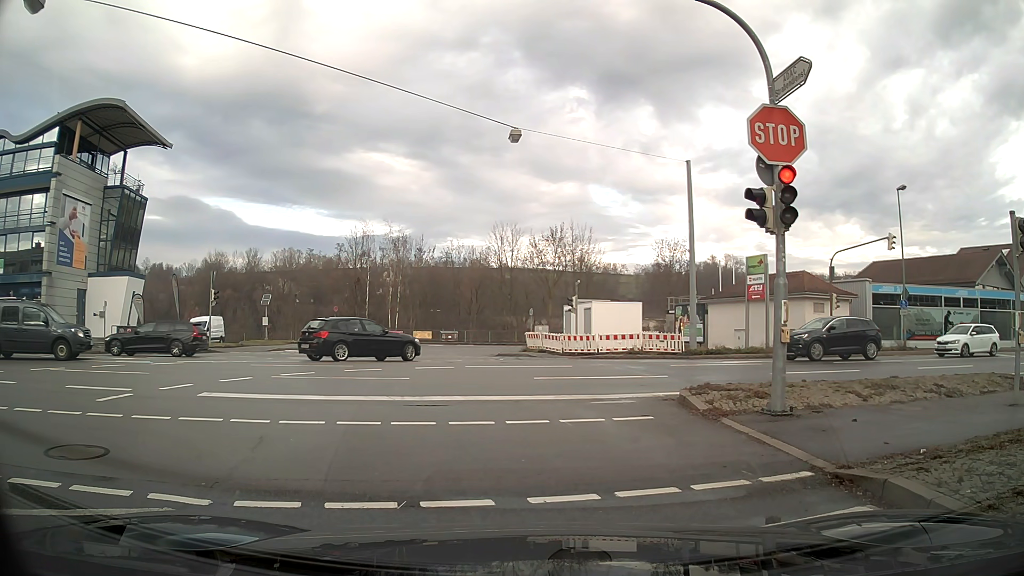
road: tertiary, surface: asphalt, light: Day
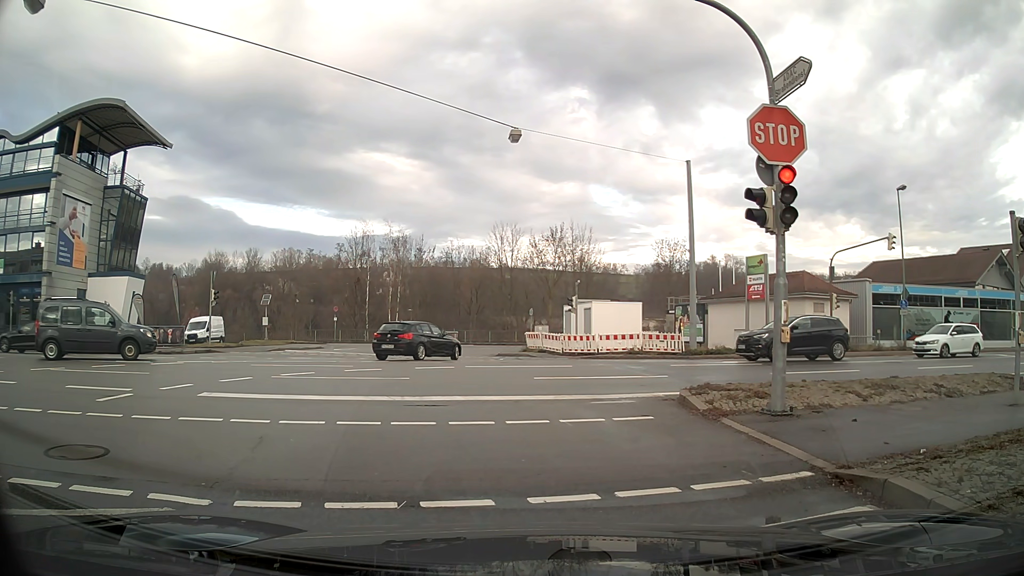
(0.0, 0.0) m; 0°
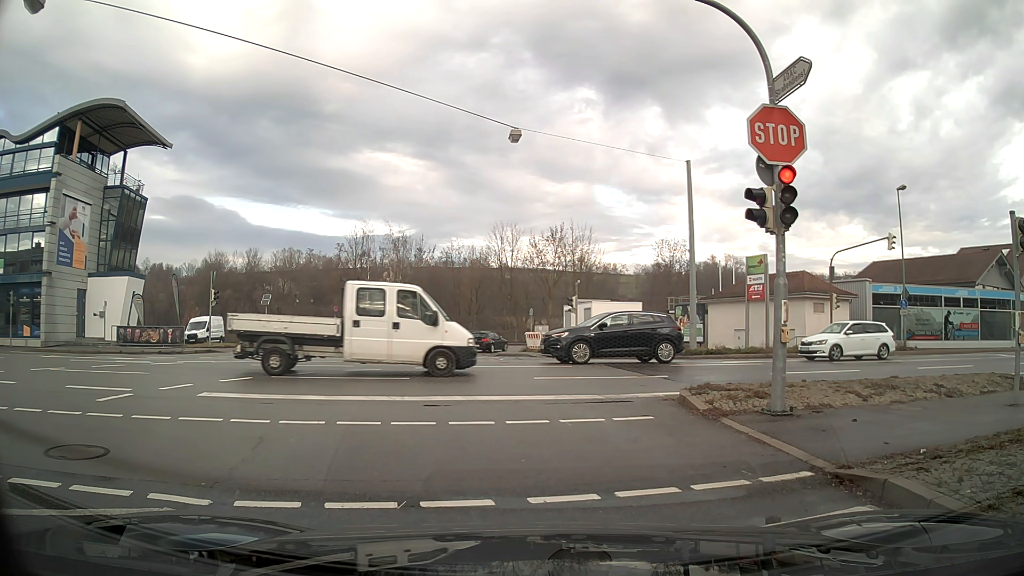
(0.0, 0.0) m; 0°
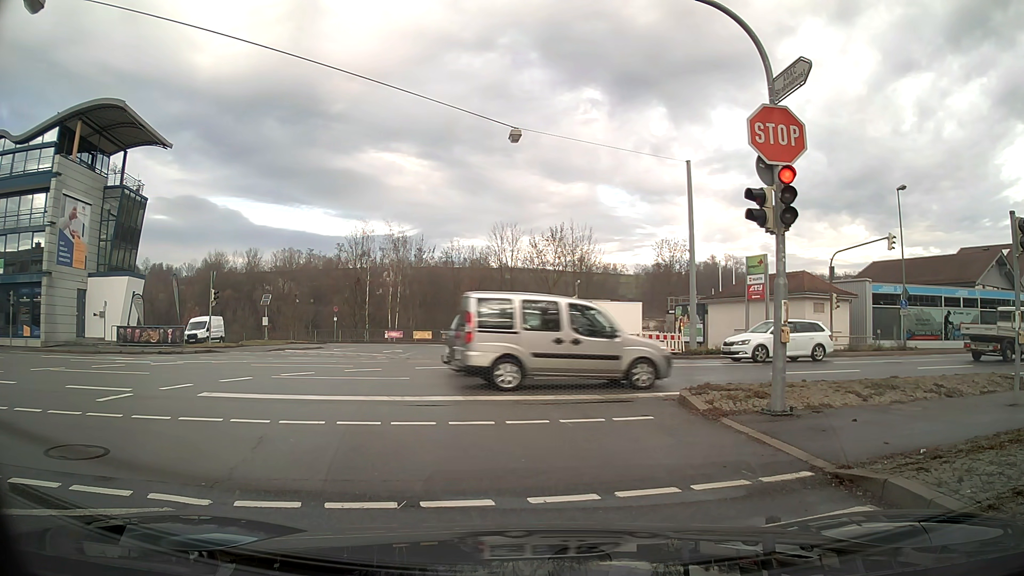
(0.0, 0.0) m; 0°
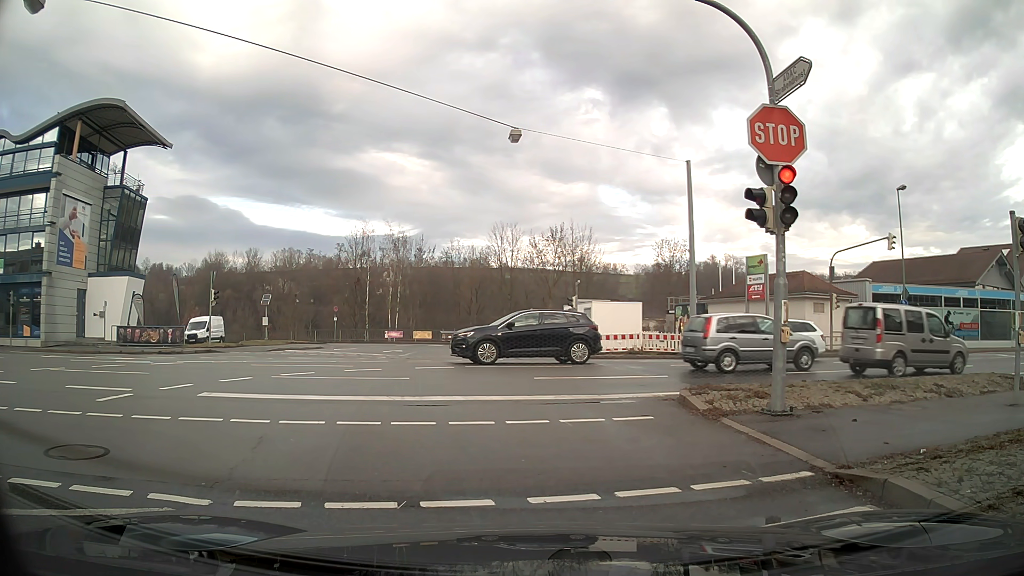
(0.0, 0.0) m; 0°
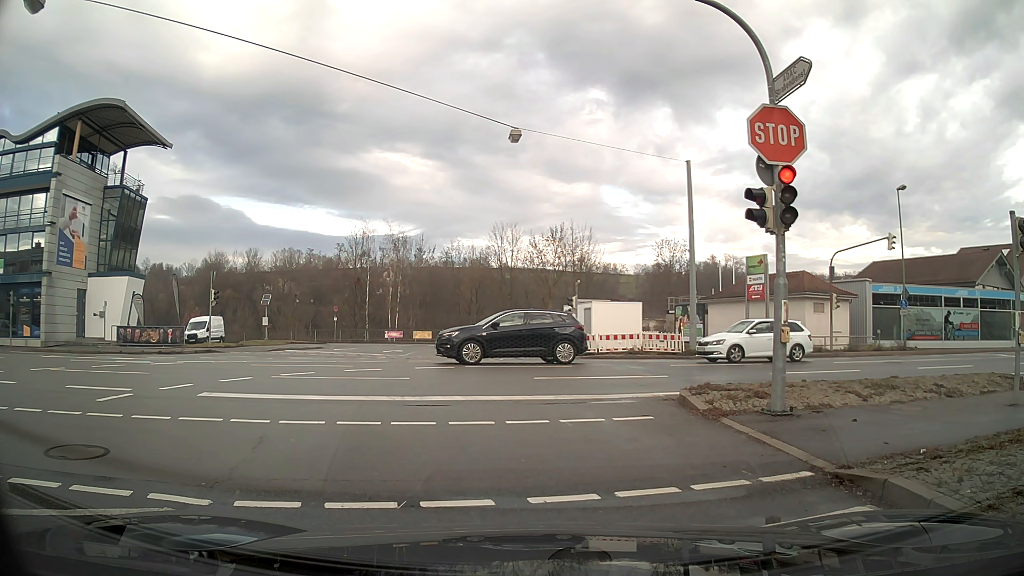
(0.0, 0.0) m; 0°
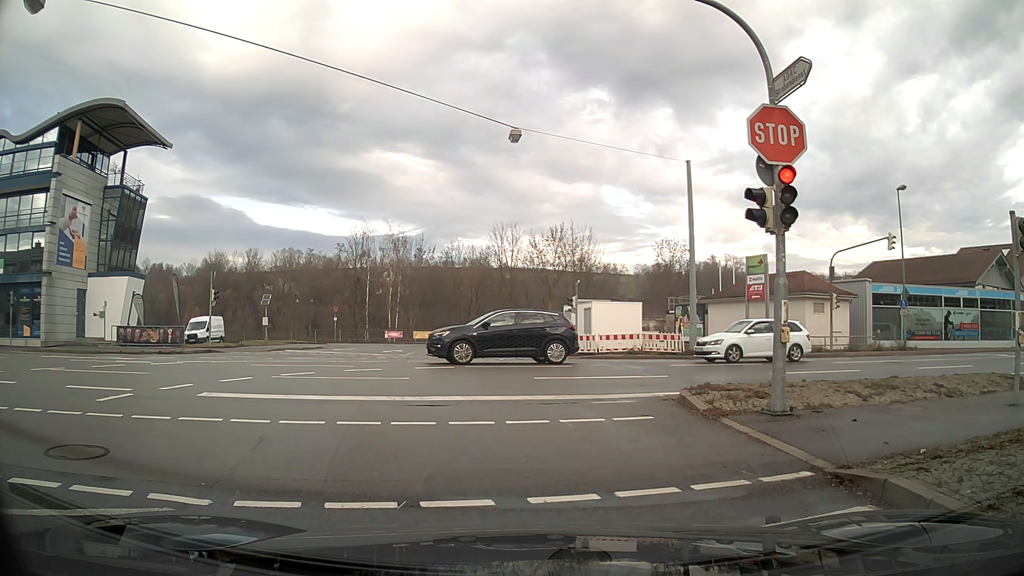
(0.0, 0.0) m; 0°
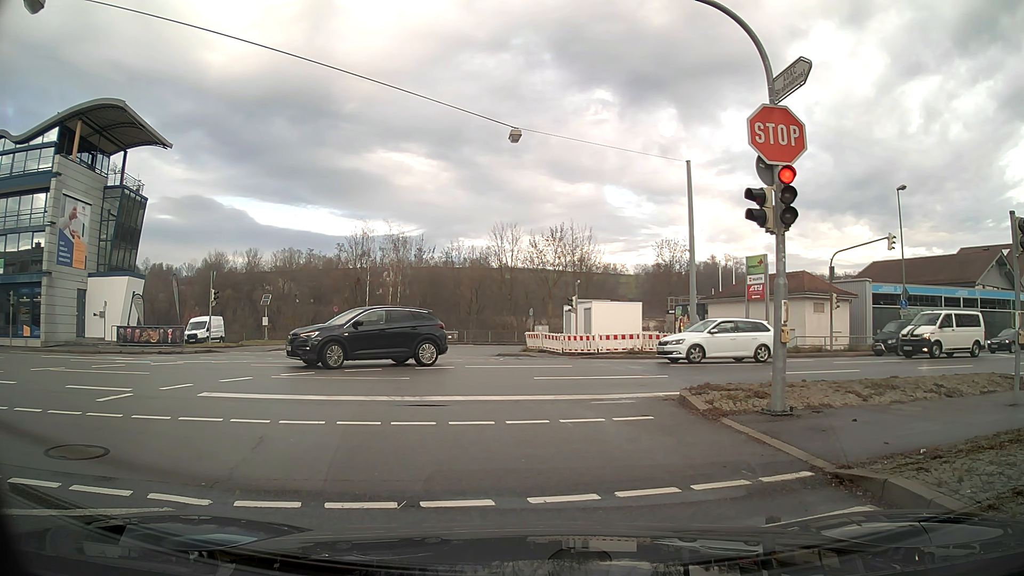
(0.0, 0.0) m; 0°
(-1, +10) (-2, +20) (-4, +30) (-5, +40) (-3, +49) (+4, +57) (+12, +62) (+22, +66) (+31, +70) (+40, +74) m
